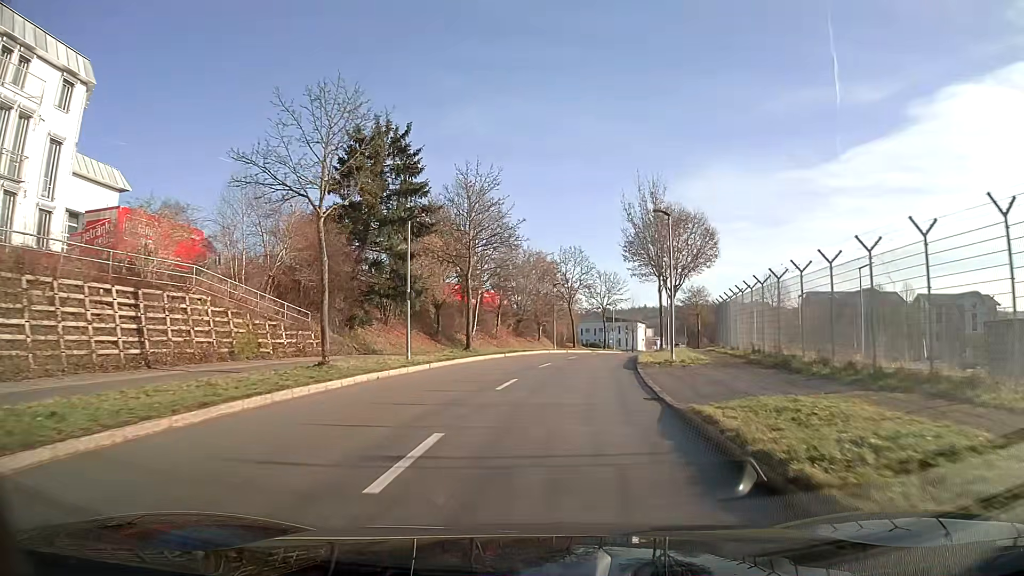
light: Day
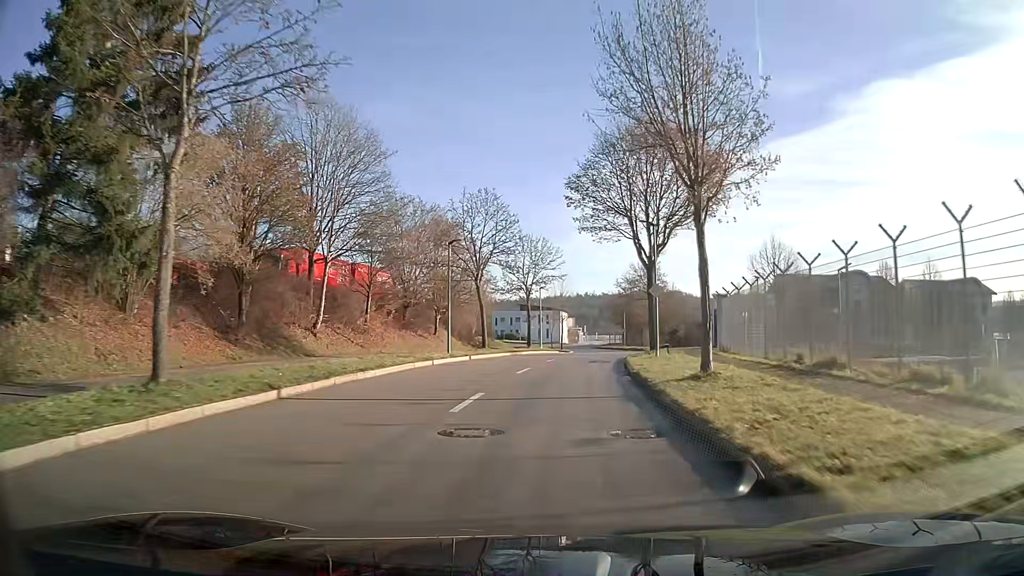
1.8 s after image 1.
(+1.4, +22.1) m; +7°
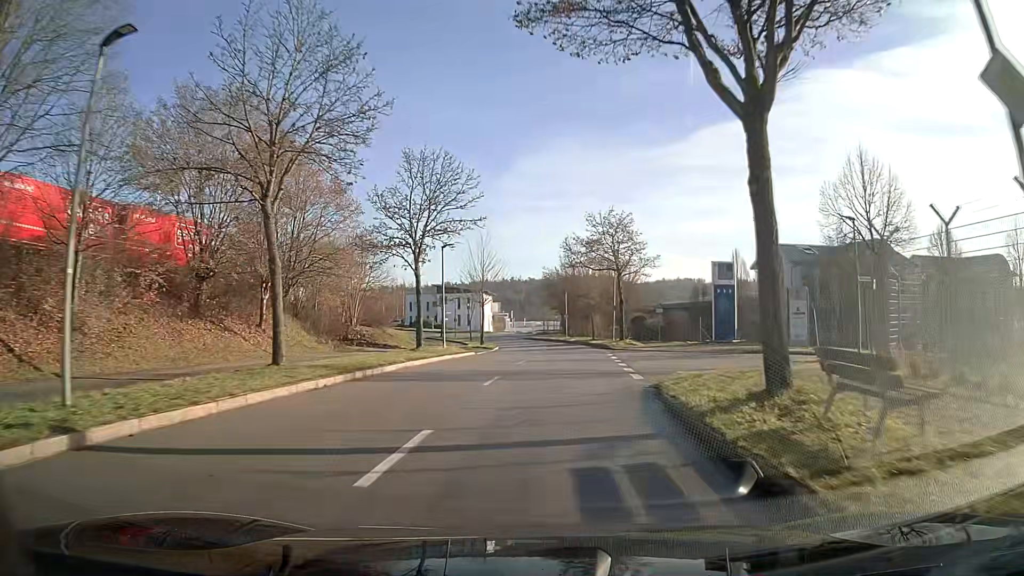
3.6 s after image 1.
(+1.2, +22.9) m; +6°
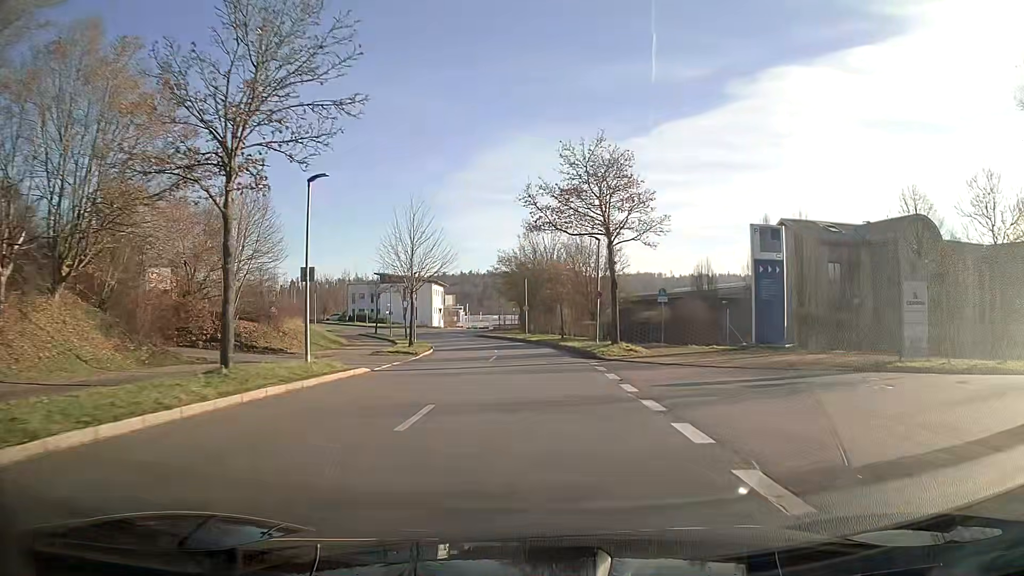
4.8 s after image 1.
(+0.5, +15.3) m; +3°
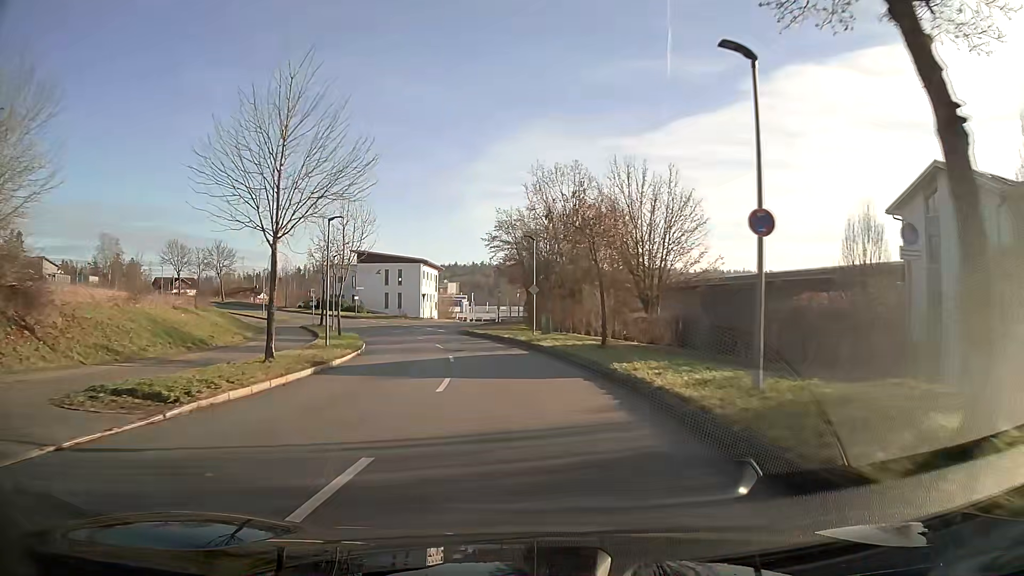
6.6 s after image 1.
(-0.2, +22.8) m; -2°
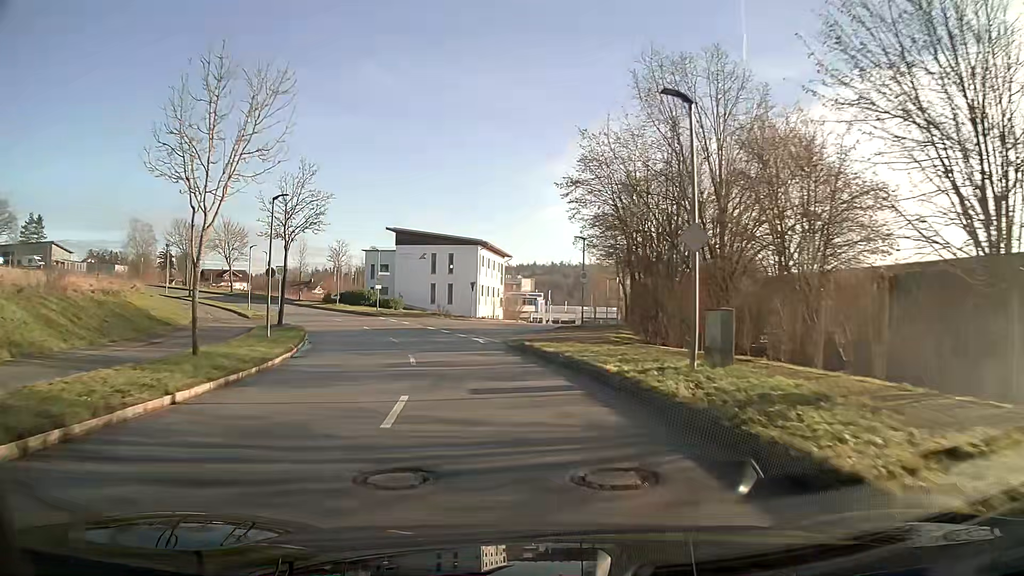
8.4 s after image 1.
(-1.3, +22.6) m; -7°
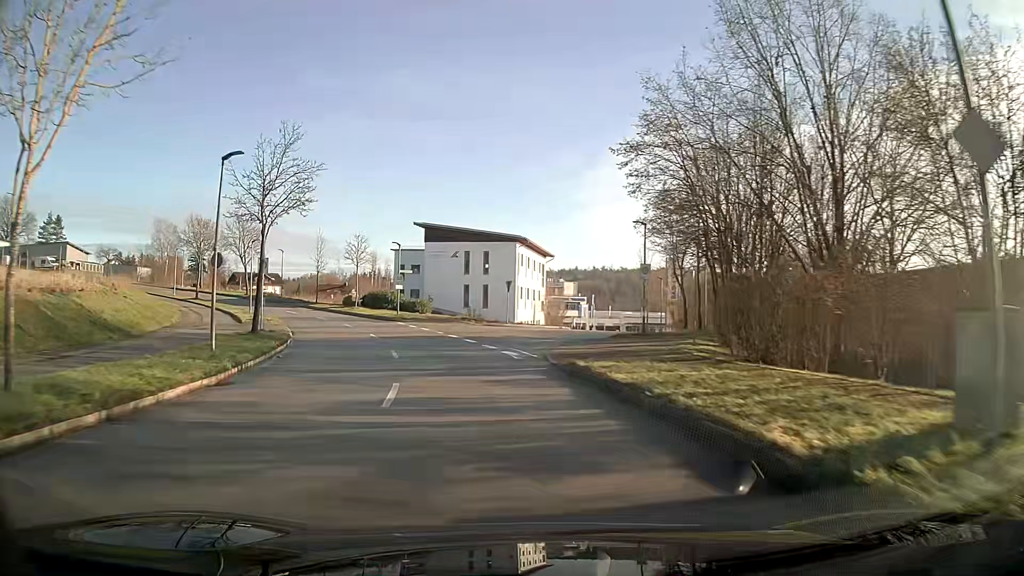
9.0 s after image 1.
(-0.3, +7.5) m; -4°
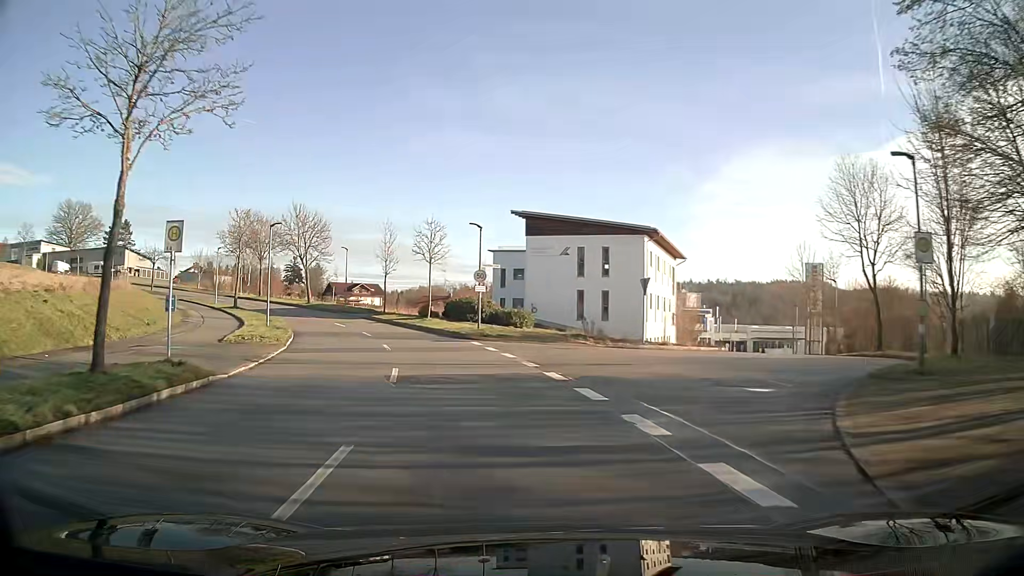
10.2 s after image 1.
(-1.2, +14.9) m; -9°
